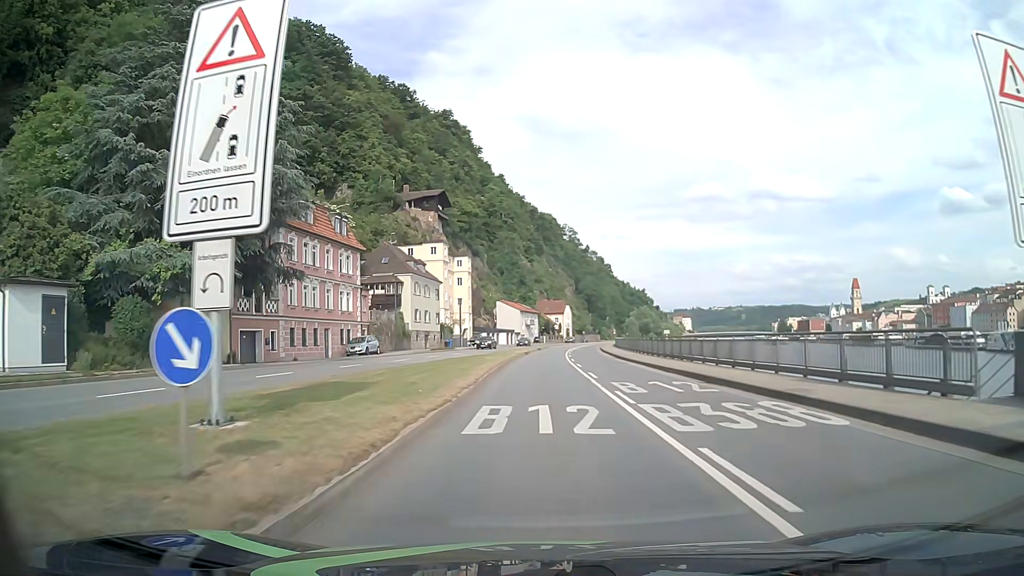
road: primary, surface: asphalt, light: Day
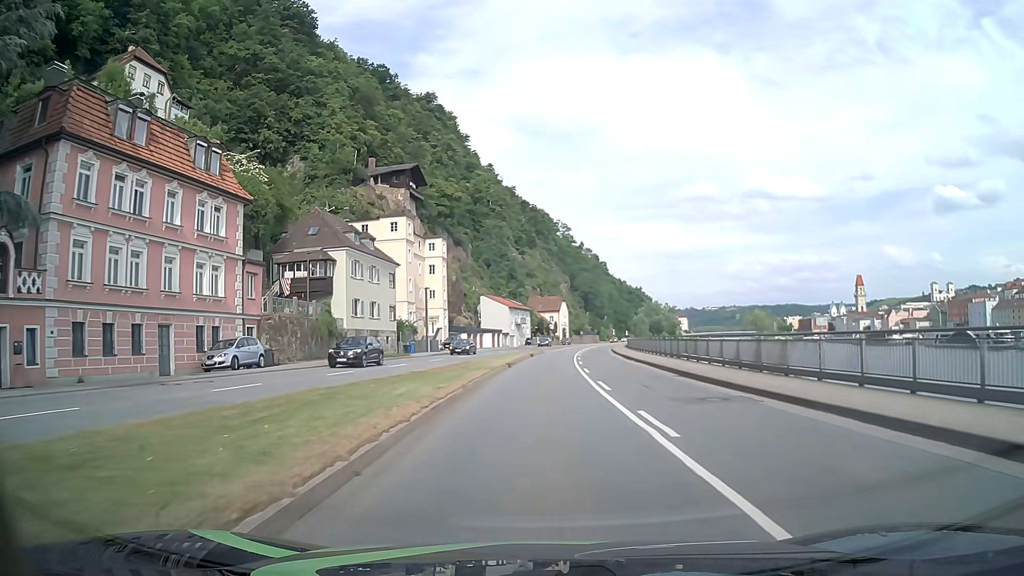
(+0.1, +22.8) m; 0°
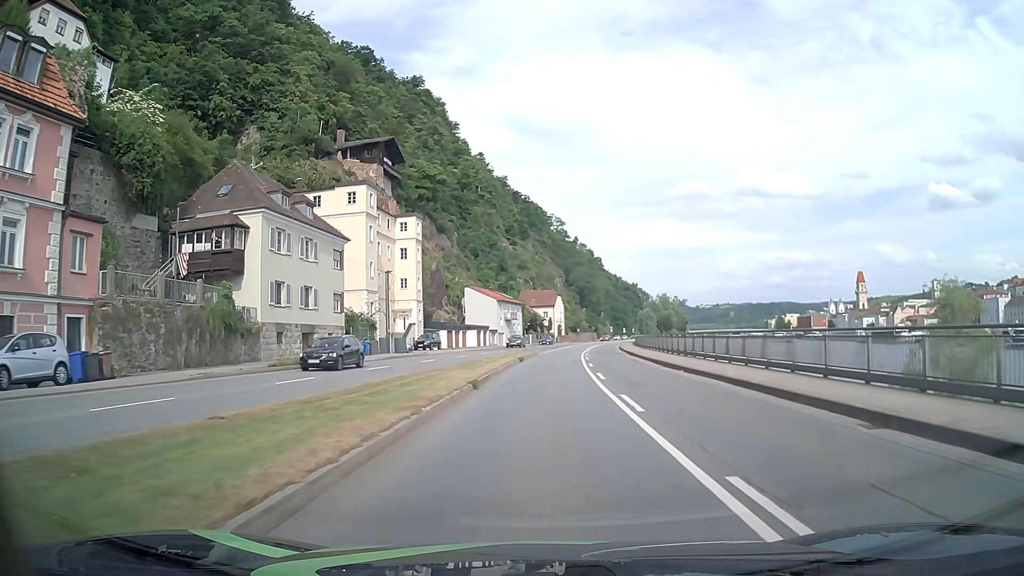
(+0.1, +15.2) m; +1°
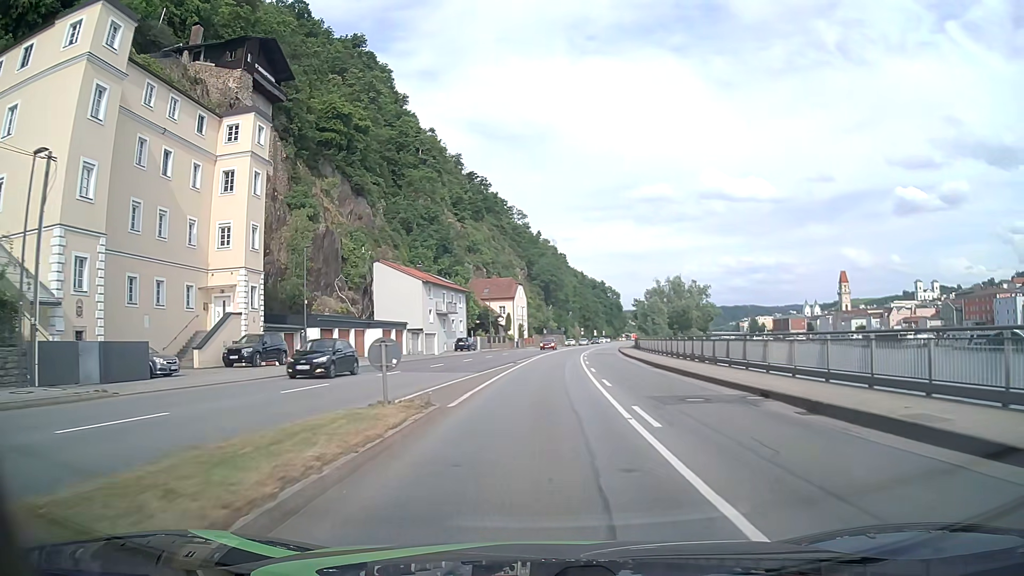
(+1.1, +38.0) m; +3°
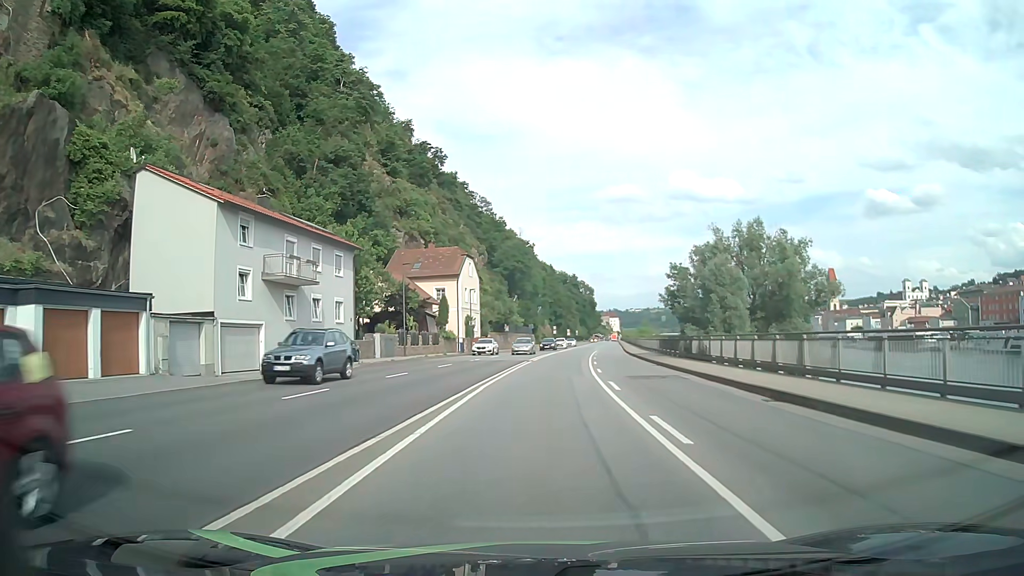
(+1.1, +38.0) m; +3°
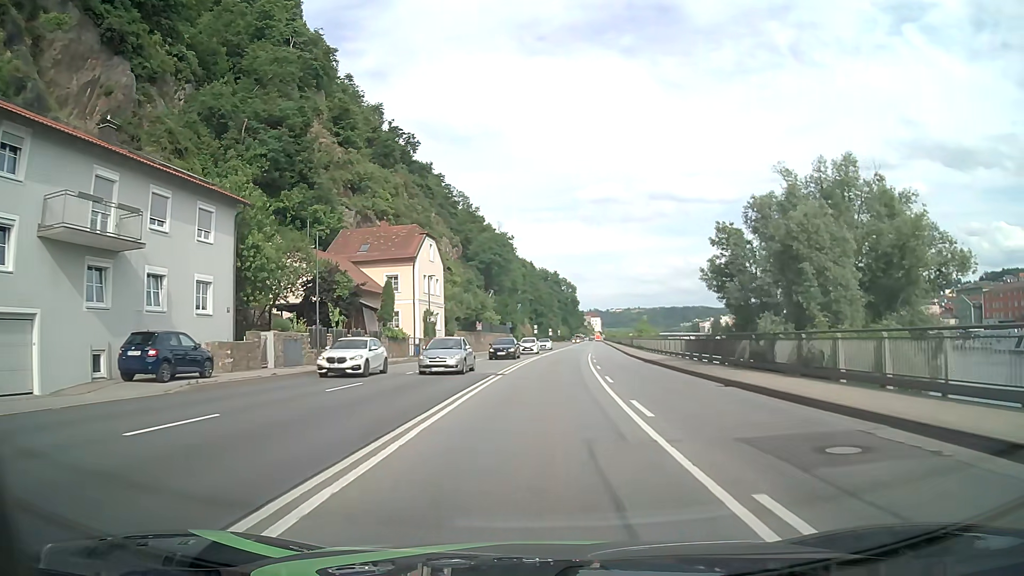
(+0.3, +15.2) m; +2°
(0, +10) (0, +20) (+1, +30) (+1, +40) (+2, +50) (+3, +60) (+4, +70) (+5, +80) (+6, +90) (+7, +100) m
